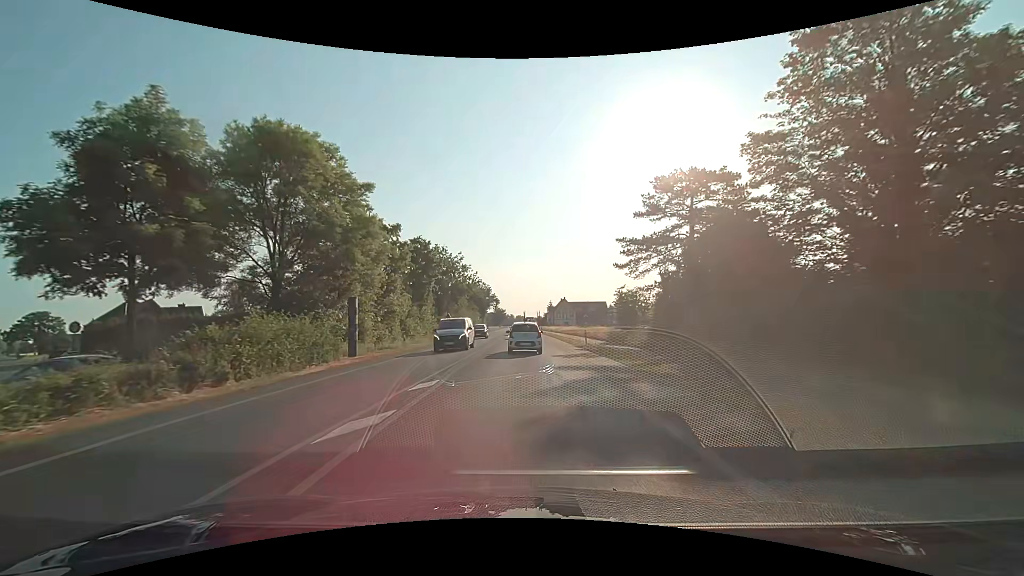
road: primary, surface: asphalt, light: Day
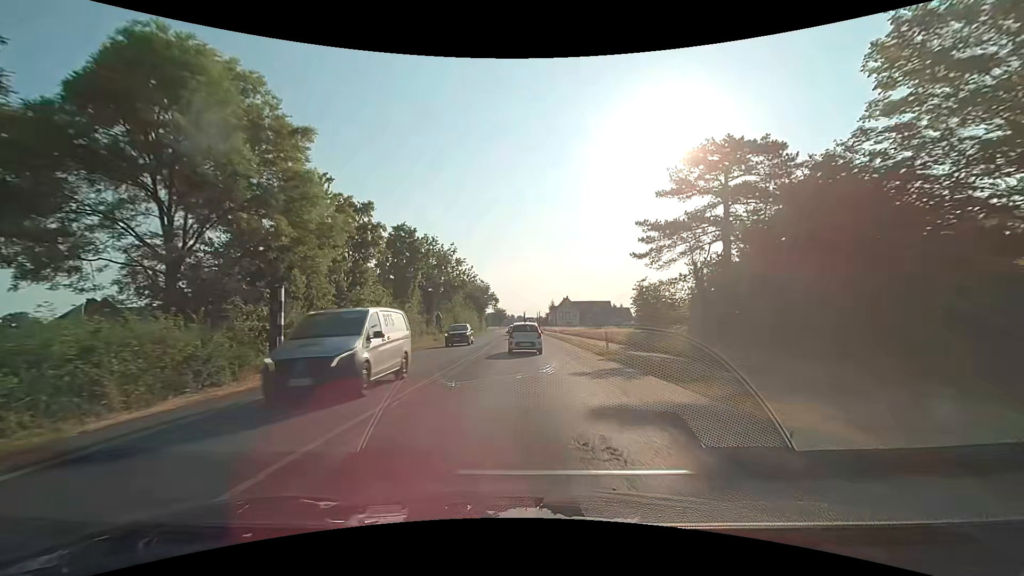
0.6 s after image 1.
(0.0, +8.2) m; 0°
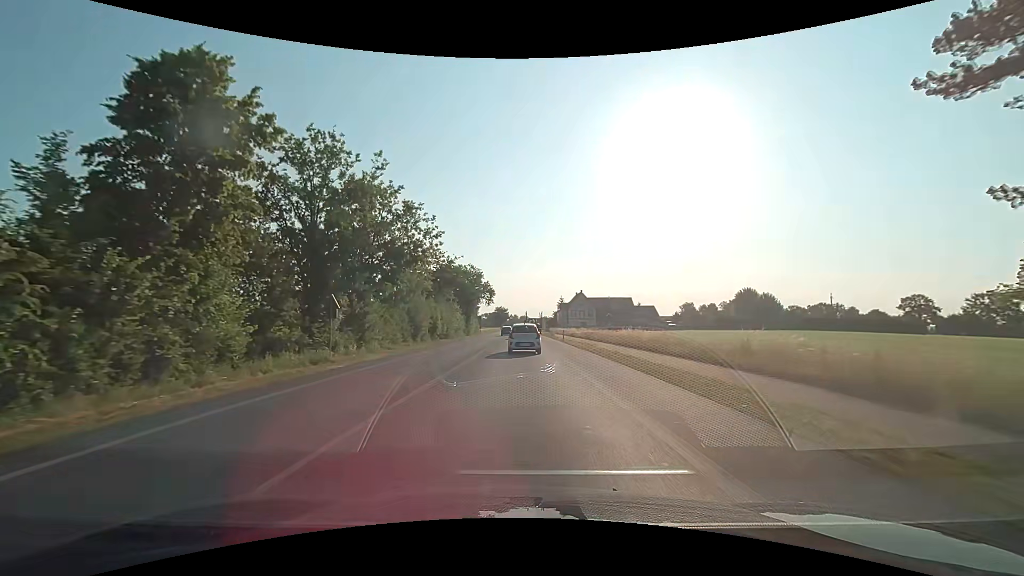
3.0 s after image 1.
(-0.2, +33.1) m; -1°
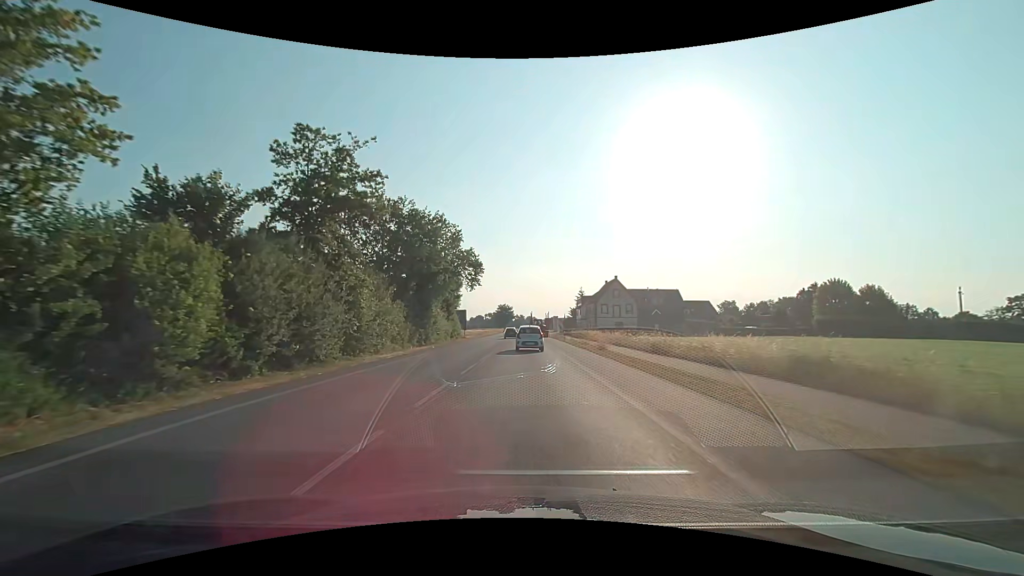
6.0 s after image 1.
(-0.3, +43.9) m; 0°
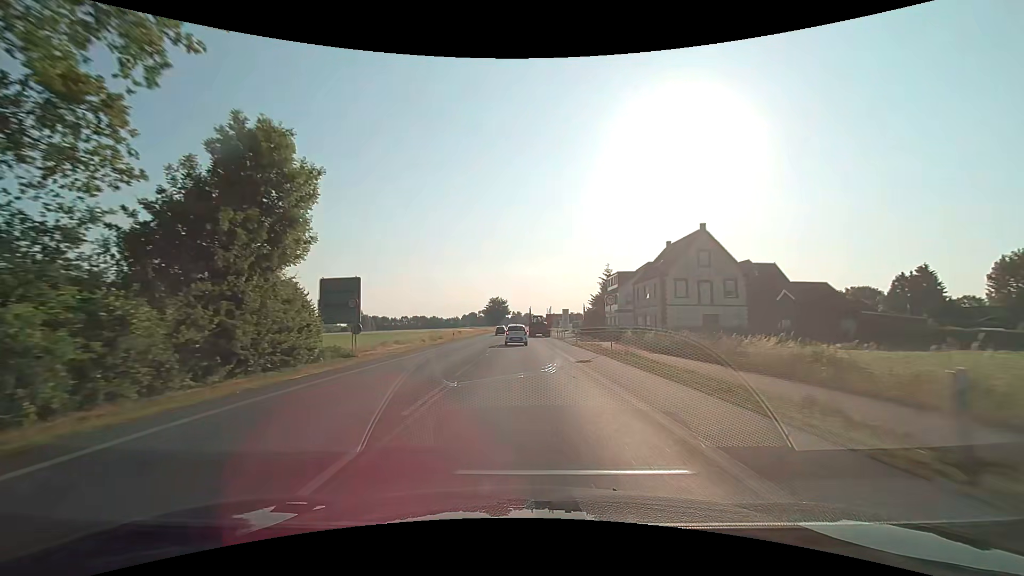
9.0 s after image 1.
(0.0, +49.3) m; 0°
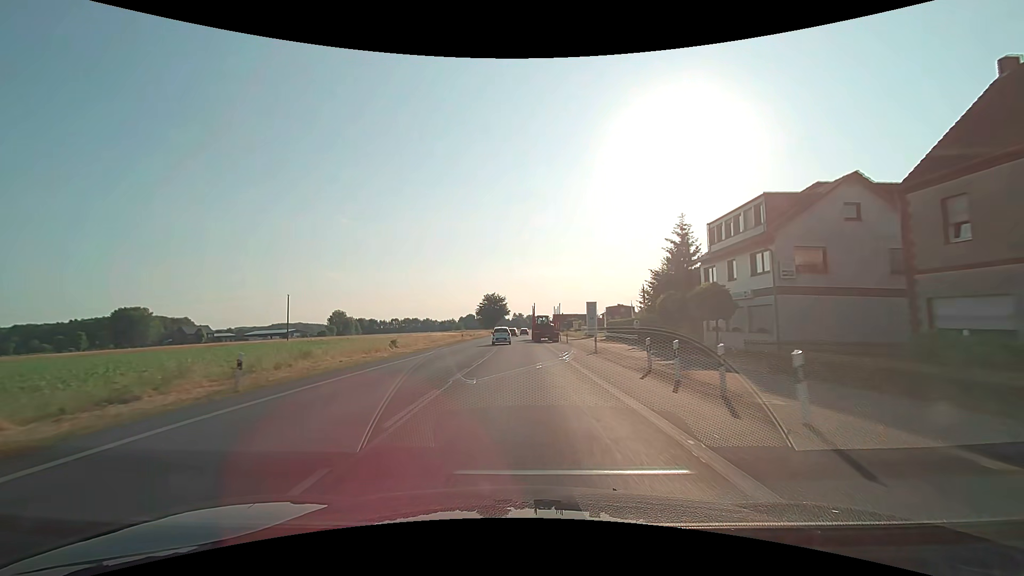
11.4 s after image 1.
(0.0, +43.4) m; 0°
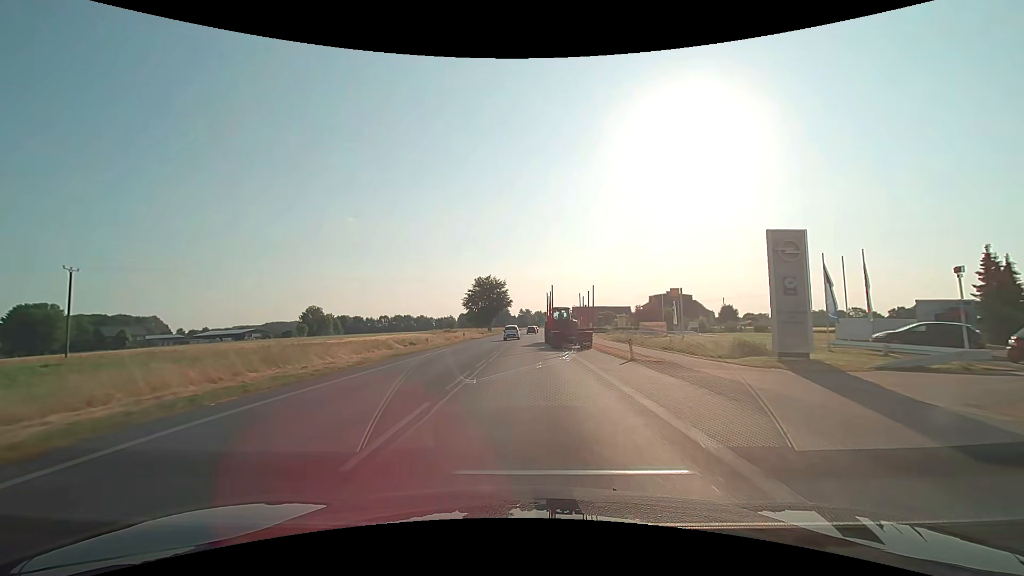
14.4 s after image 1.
(-0.1, +56.3) m; -1°
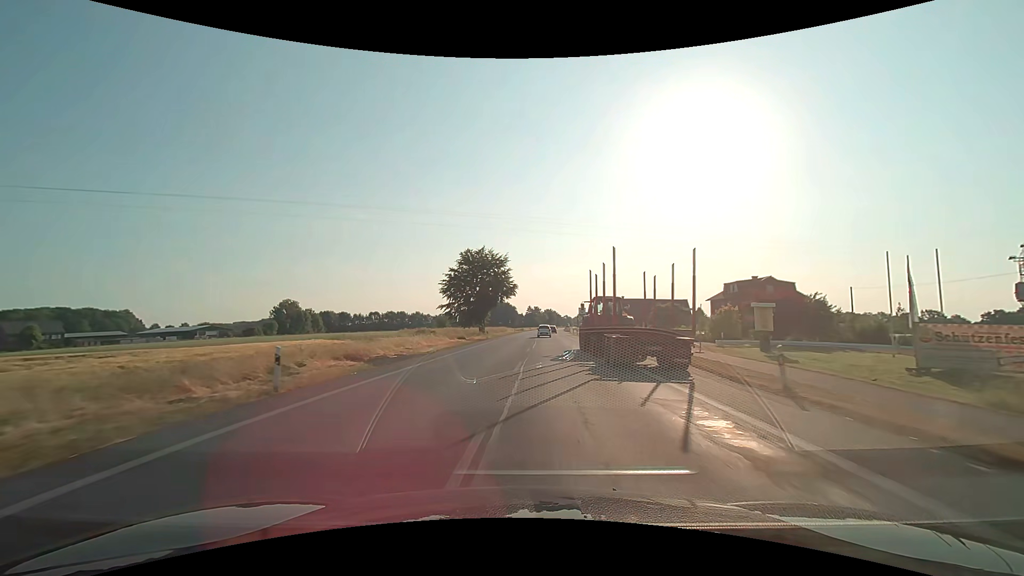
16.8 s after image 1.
(-0.5, +44.6) m; -1°
(0, +10) (0, +20) (0, +30) (+1, +40) (+1, +50) (+1, +60) (+1, +70) (+2, +80) (+2, +90) (+2, +100) m
